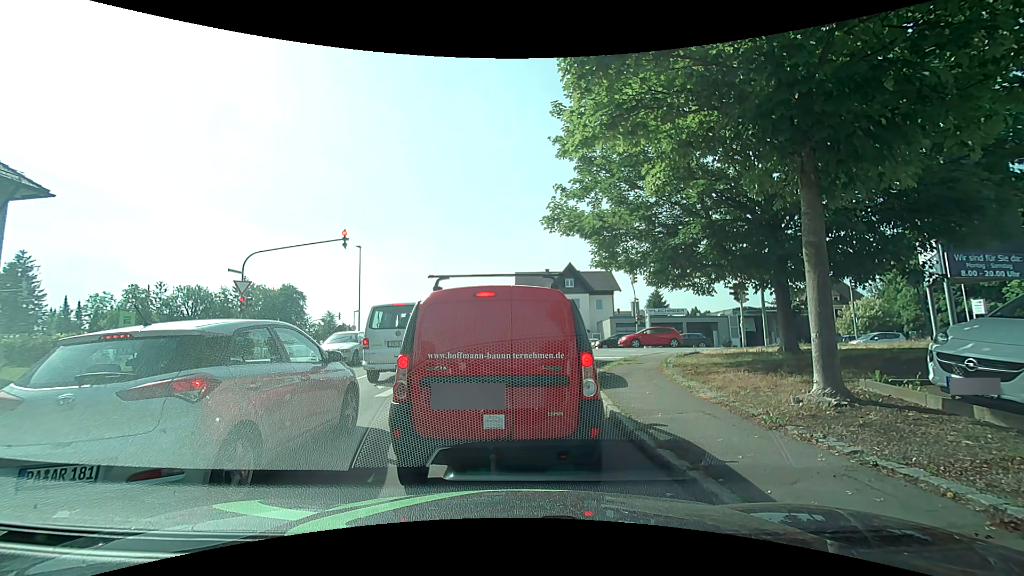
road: residential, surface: asphalt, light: Day
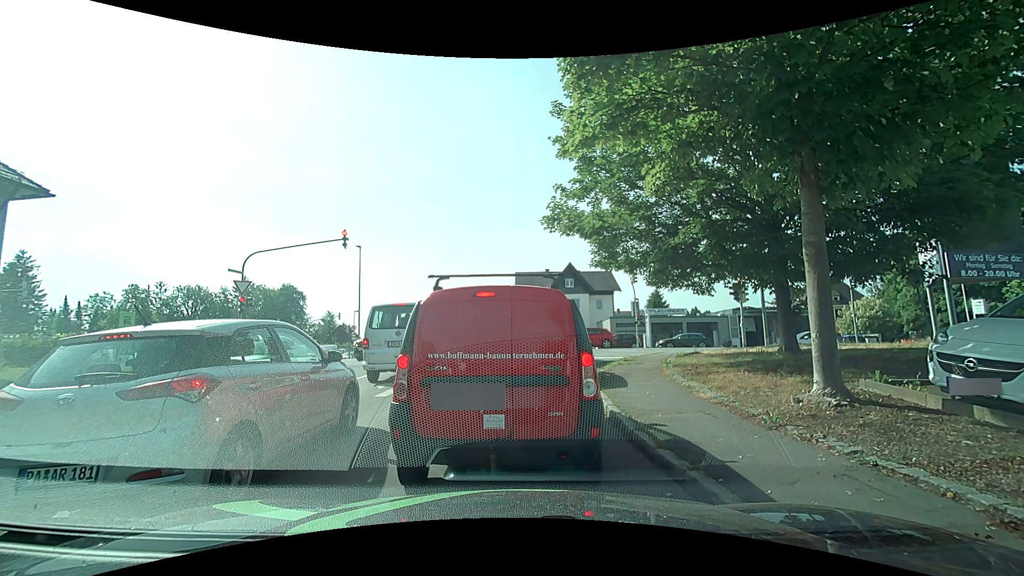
(0.0, 0.0) m; 0°
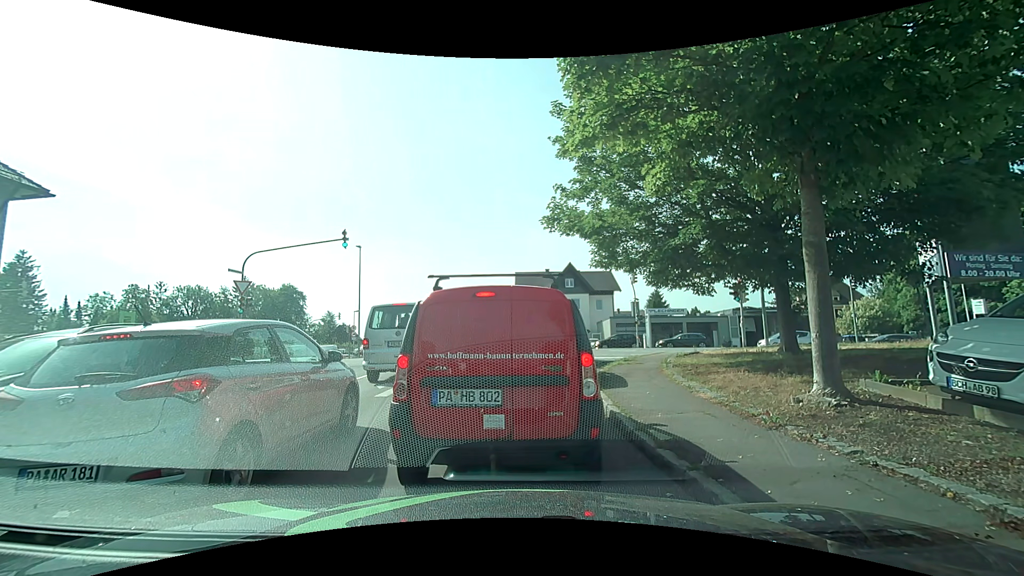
(0.0, 0.0) m; 0°
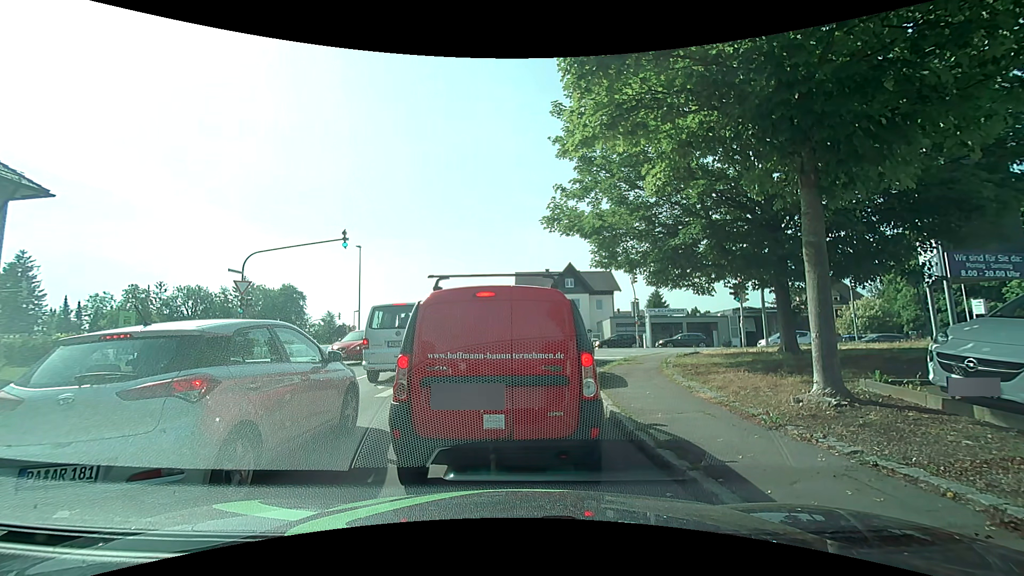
(0.0, 0.0) m; 0°
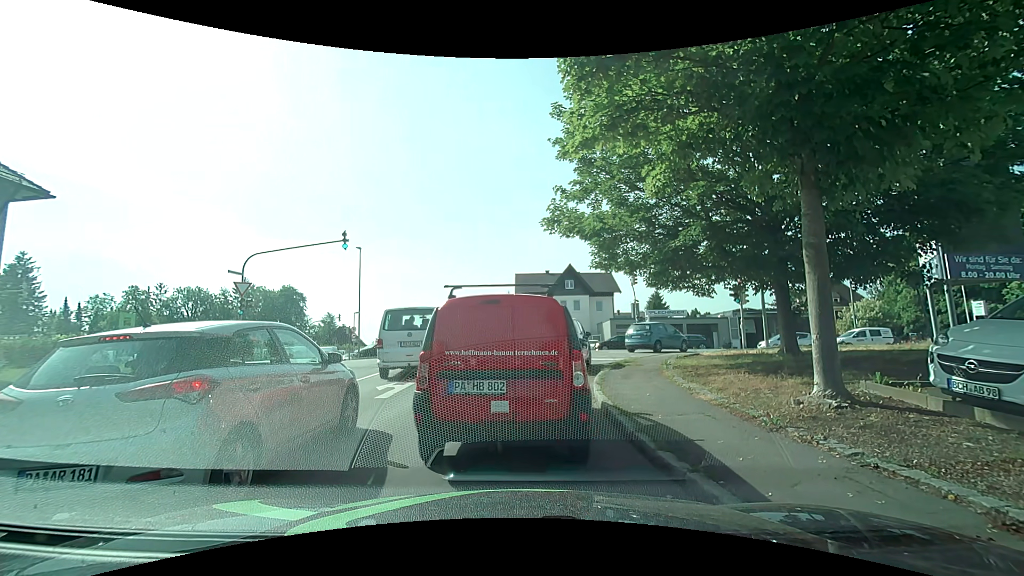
(0.0, 0.0) m; 0°
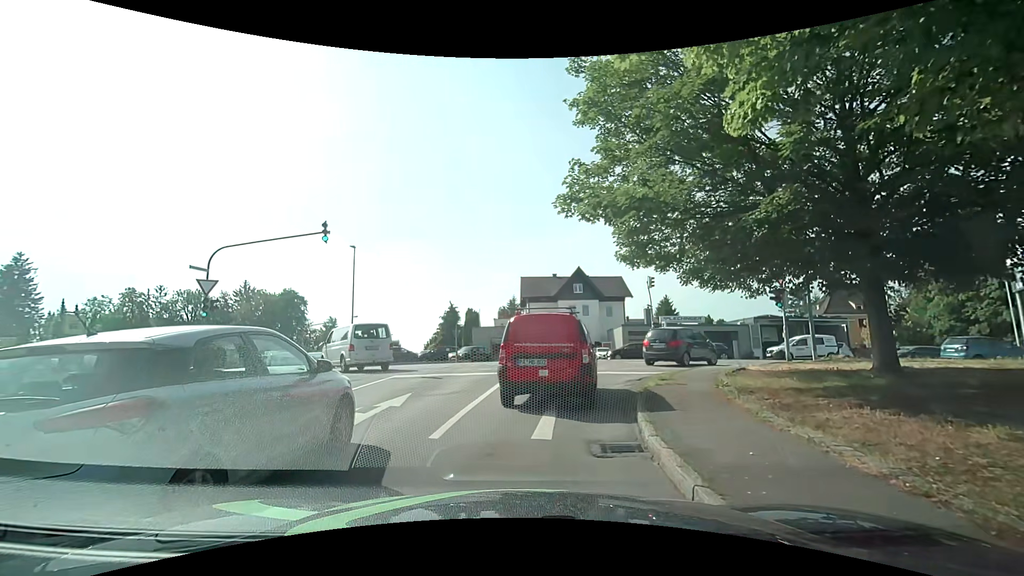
(-0.1, +3.6) m; -2°
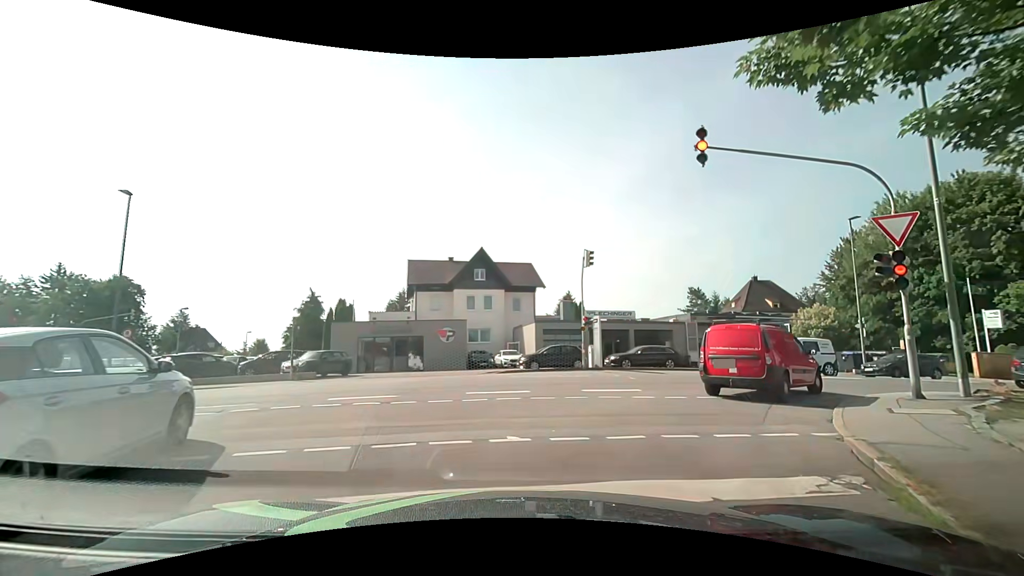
(+0.6, +13.0) m; +8°
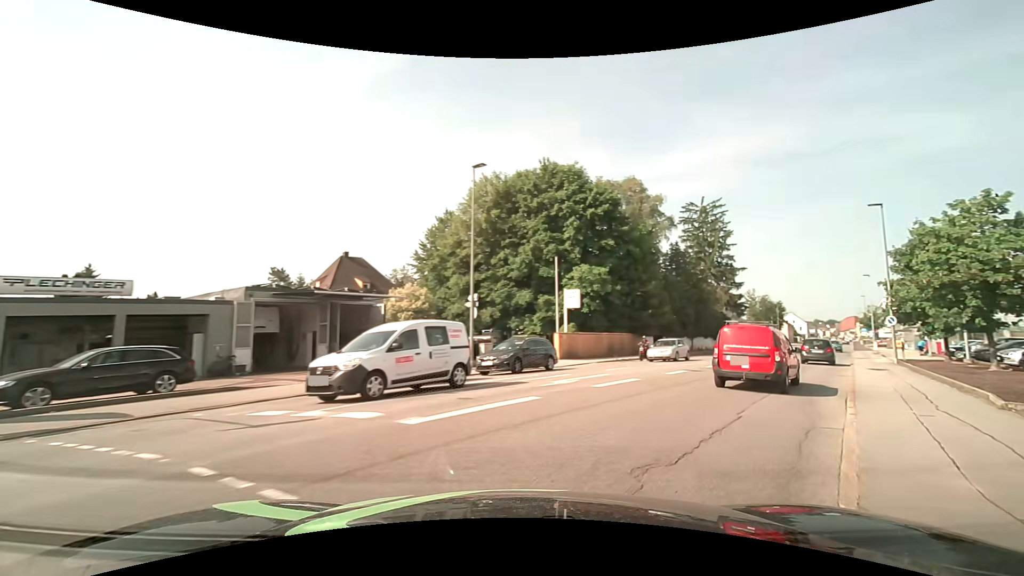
(+5.5, +13.9) m; +48°
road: tertiary
